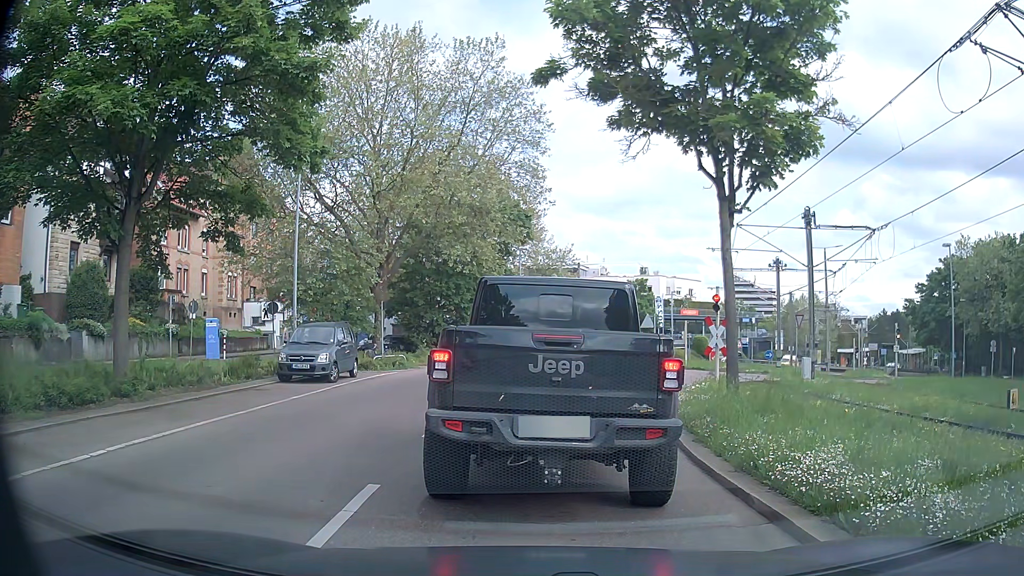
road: secondary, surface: asphalt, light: Day
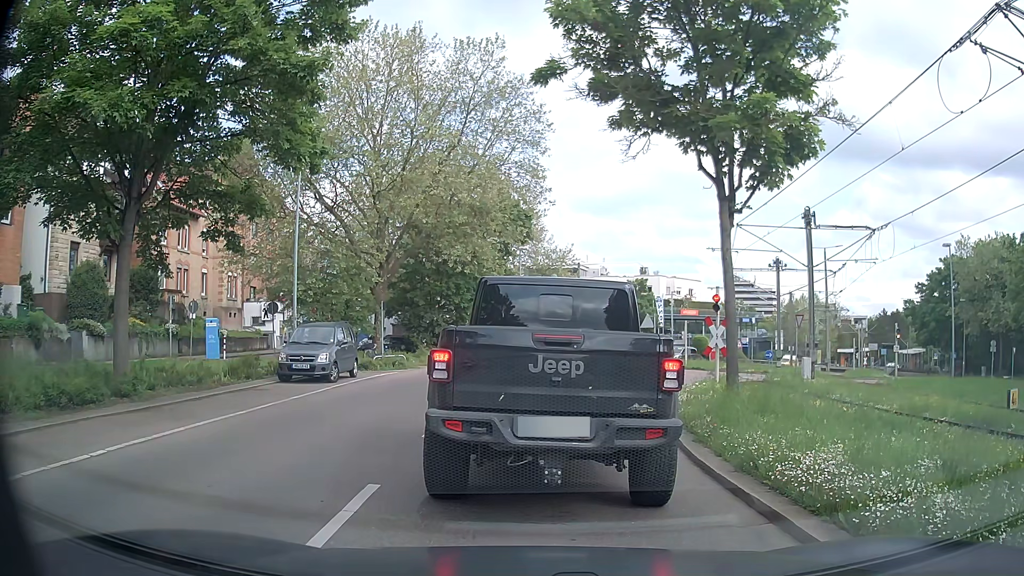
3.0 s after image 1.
(0.0, 0.0) m; 0°
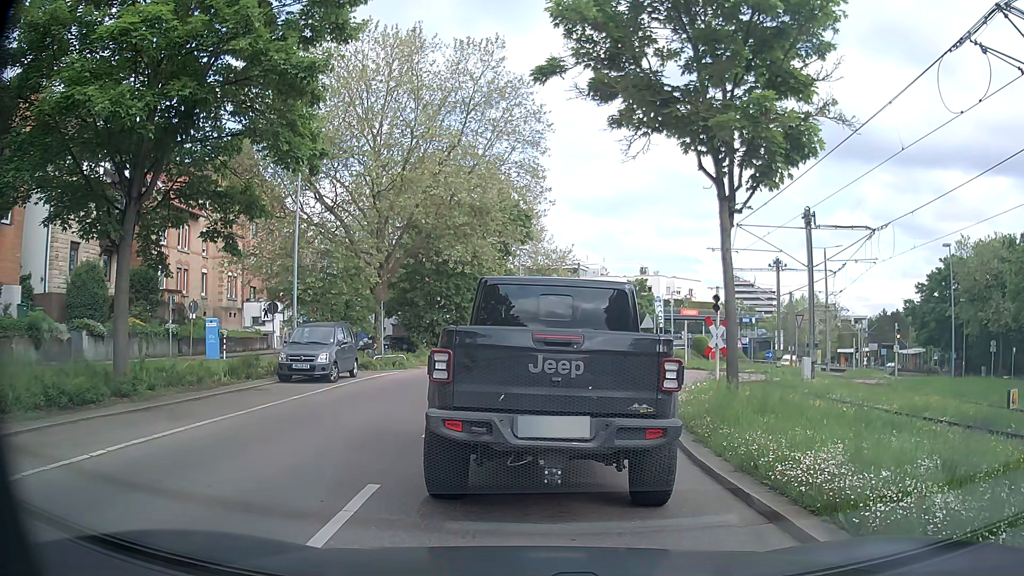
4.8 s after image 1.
(0.0, 0.0) m; 0°
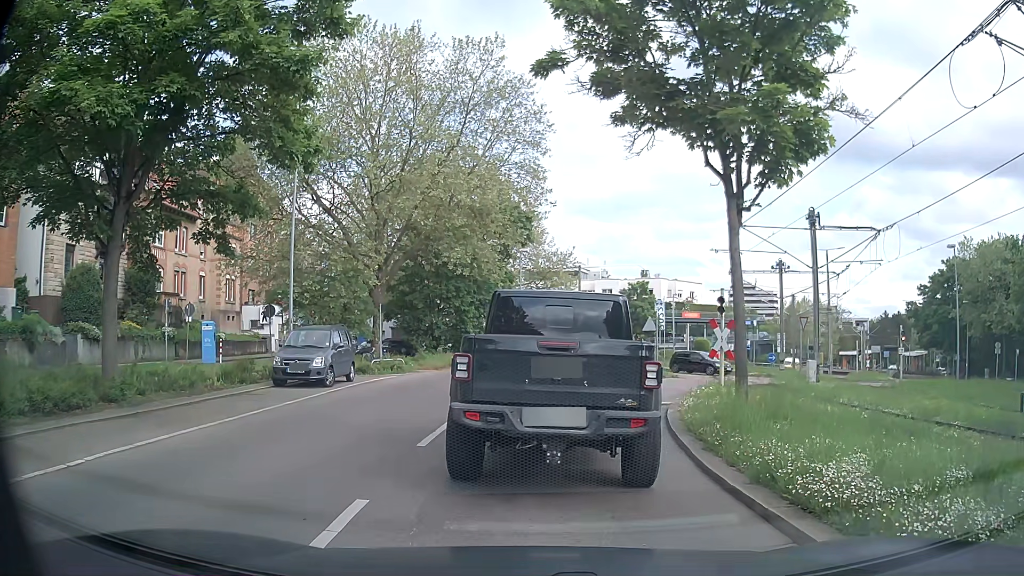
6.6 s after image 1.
(0.0, +0.5) m; 0°
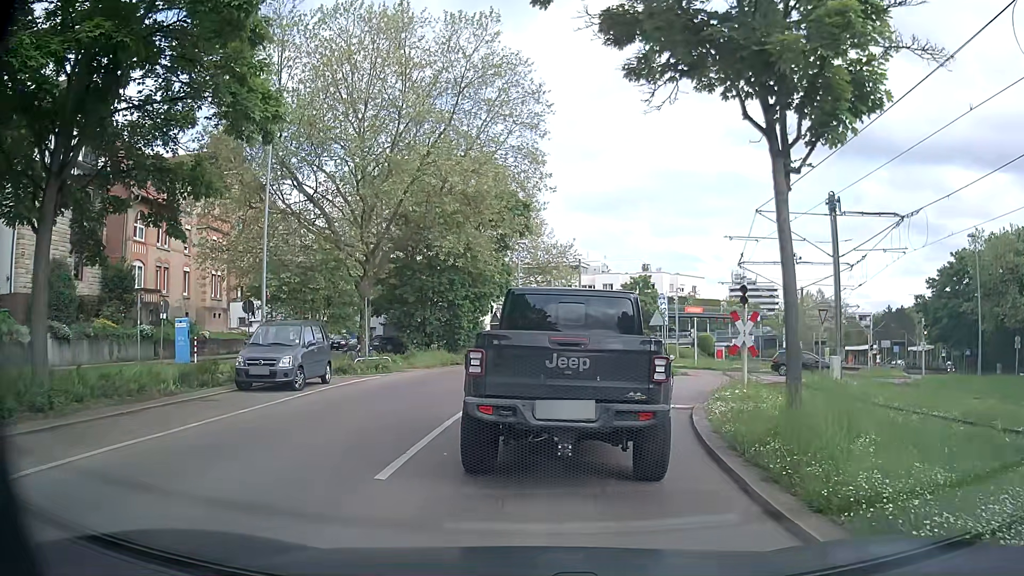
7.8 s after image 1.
(+0.1, +2.5) m; +2°
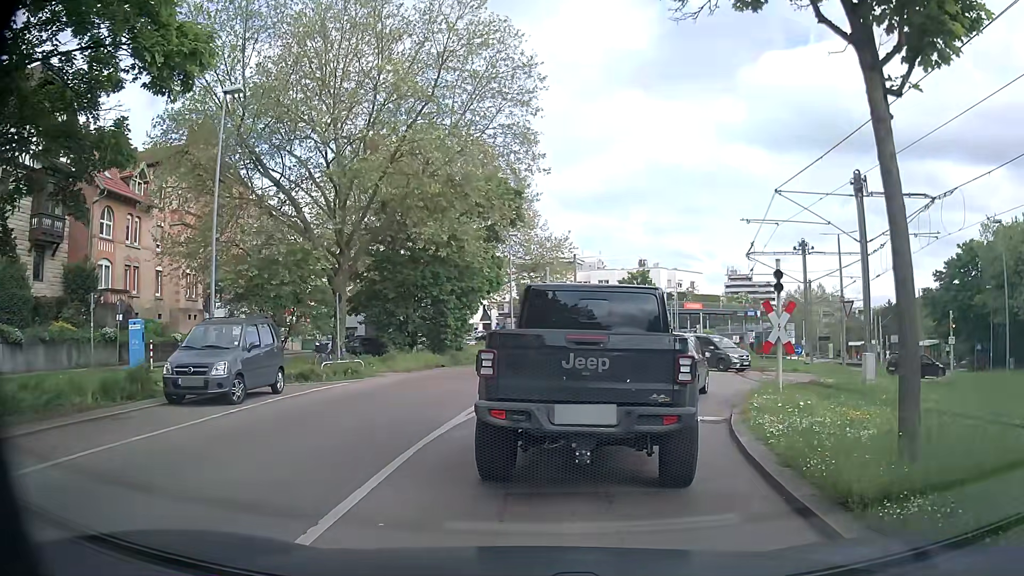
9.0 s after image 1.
(0.0, +3.2) m; +1°
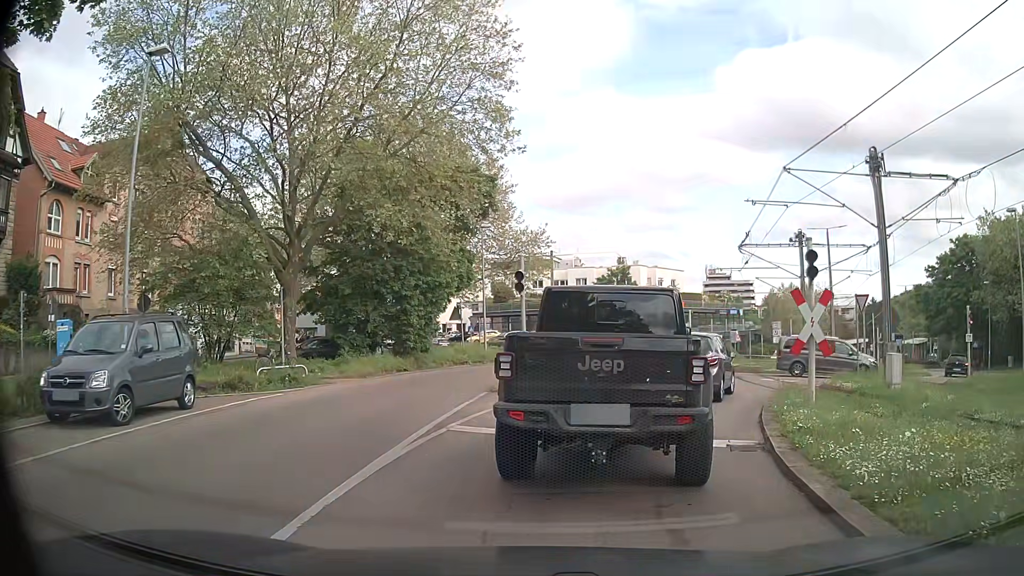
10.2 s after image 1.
(0.0, +3.2) m; +1°
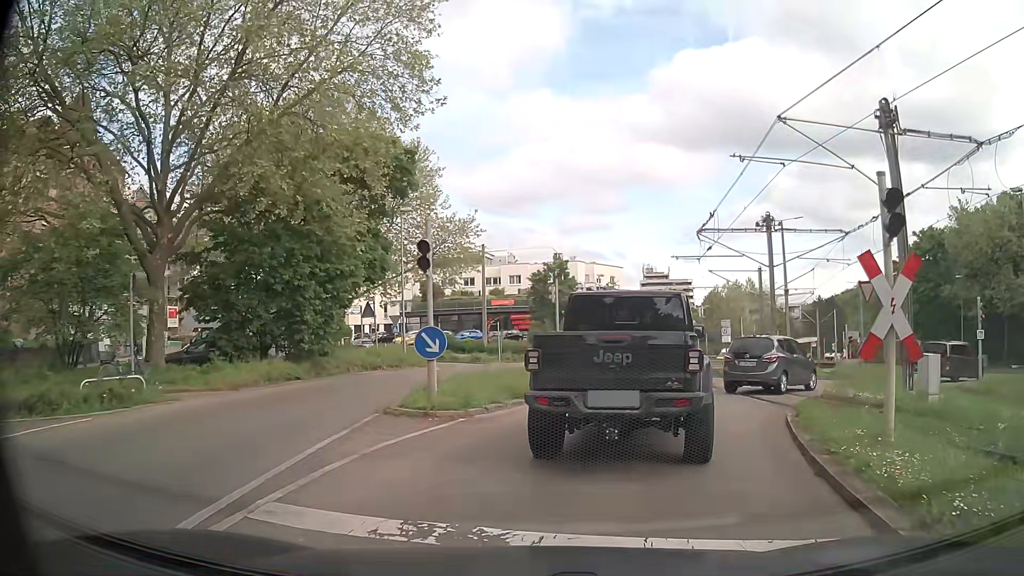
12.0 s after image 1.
(+0.3, +5.3) m; +7°
(+1, +10) (+4, +19) (+12, +25) (+20, +31) (+26, +39) (+30, +49) (+34, +58) (+38, +67) (+43, +76) (+49, +84) m
